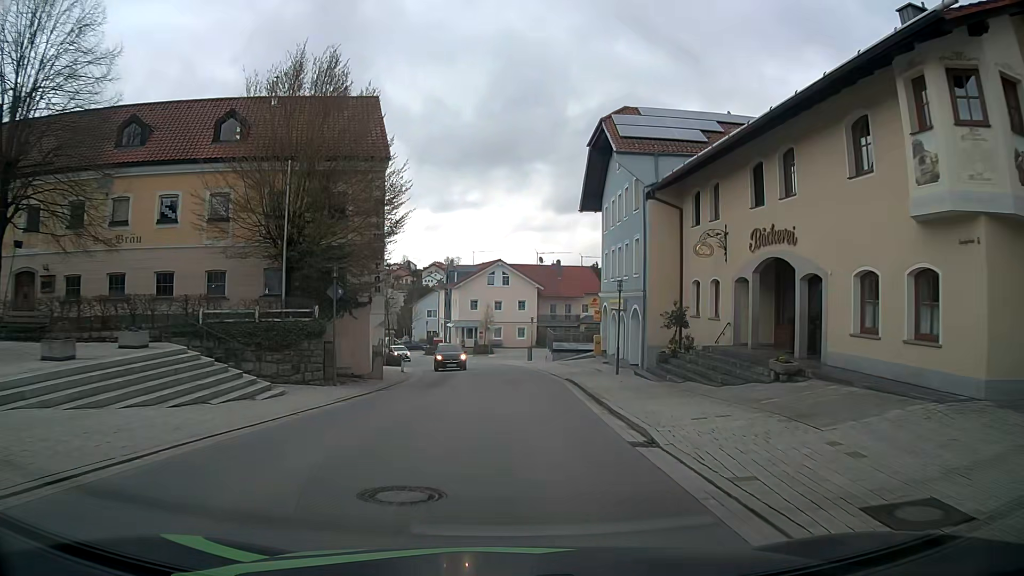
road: tertiary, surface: asphalt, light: Day
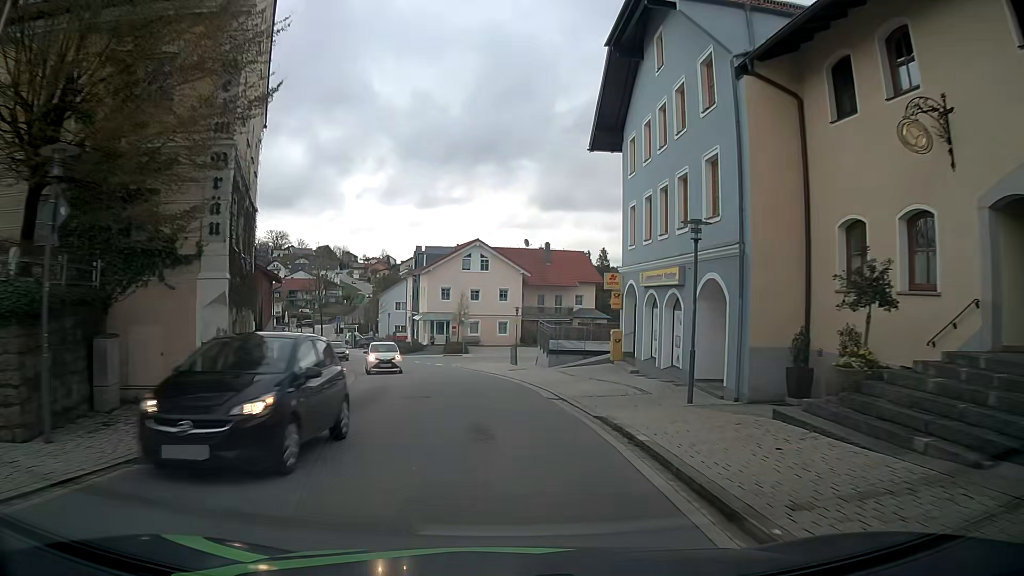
(+0.3, +13.4) m; +2°
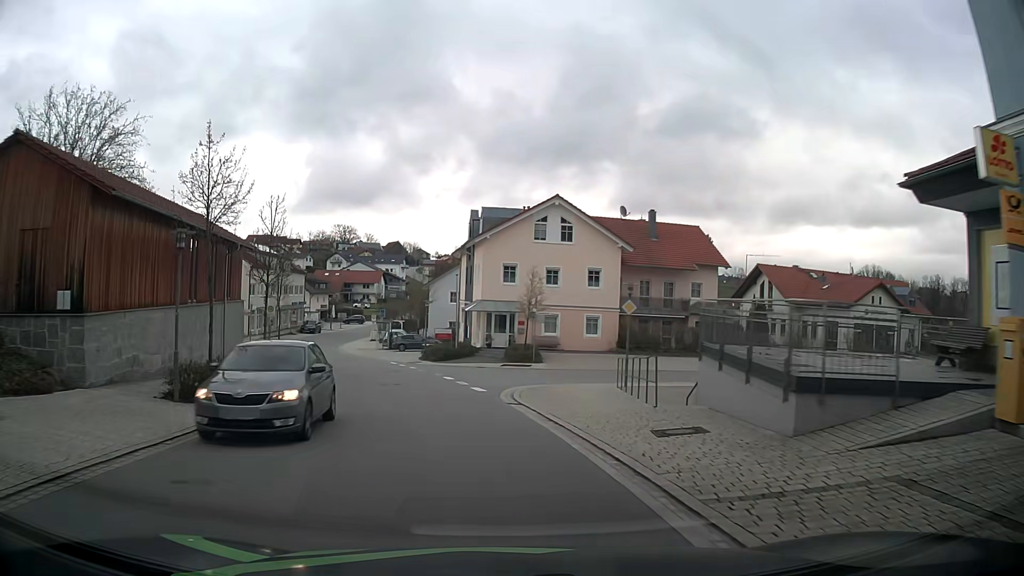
(-0.7, +20.3) m; -6°
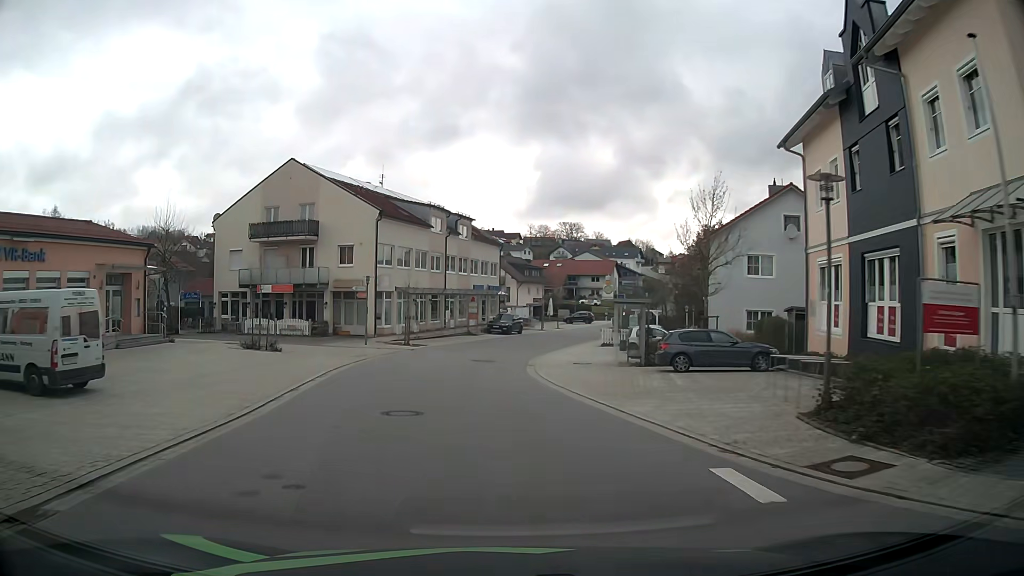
(-6.3, +33.9) m; -20°
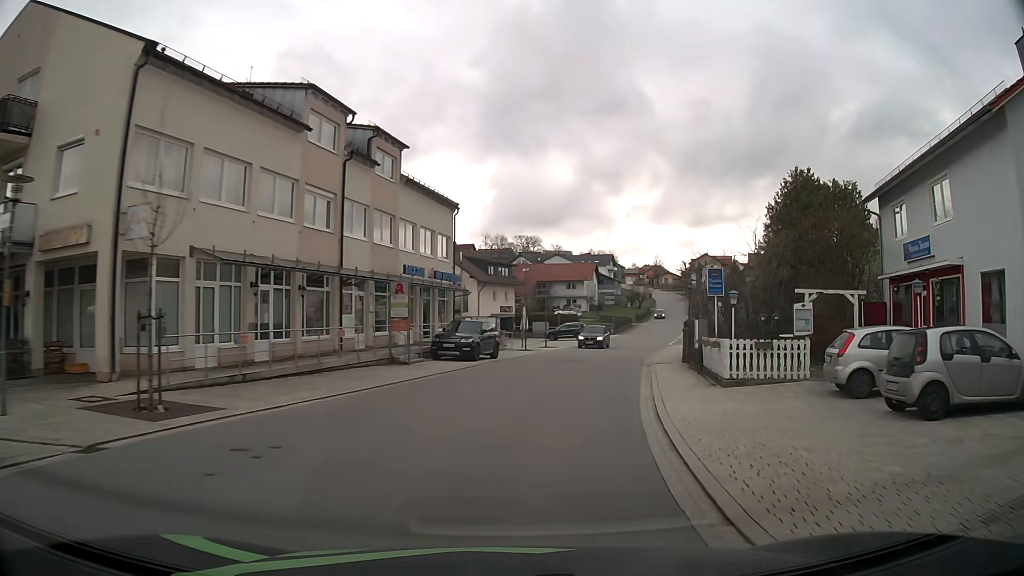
(-0.5, +28.2) m; +4°
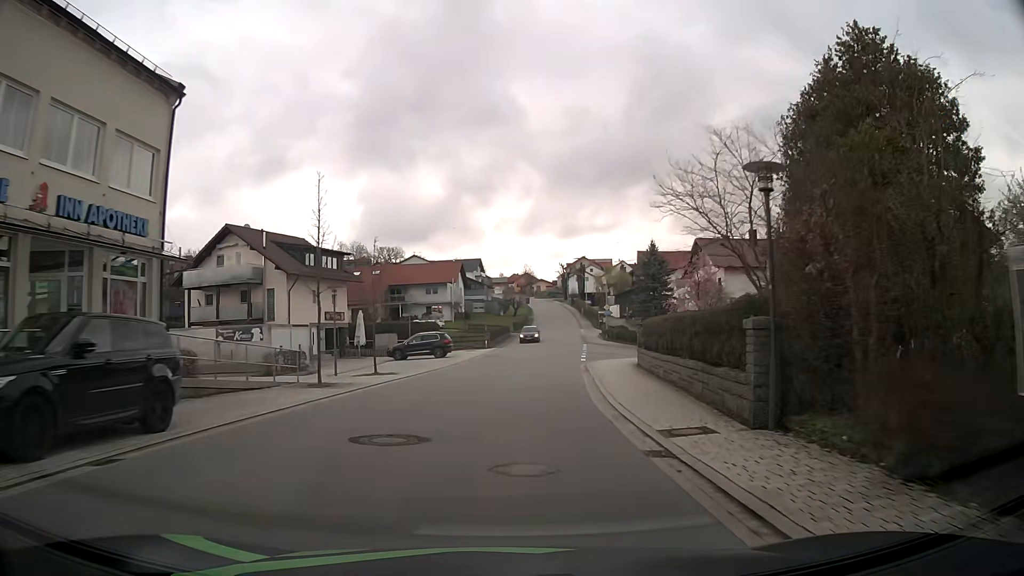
(+2.6, +21.8) m; +12°
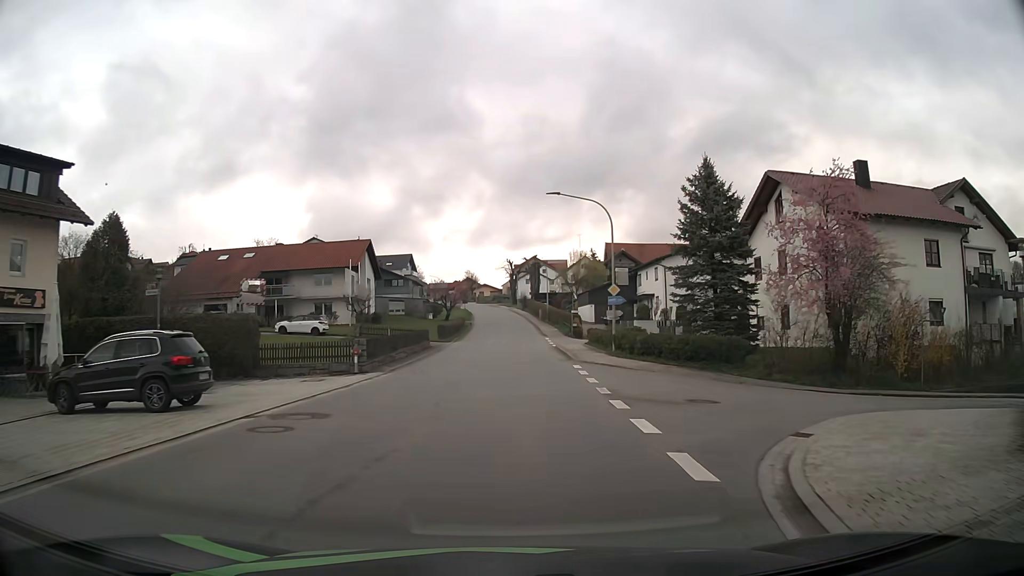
(+1.5, +30.6) m; +5°
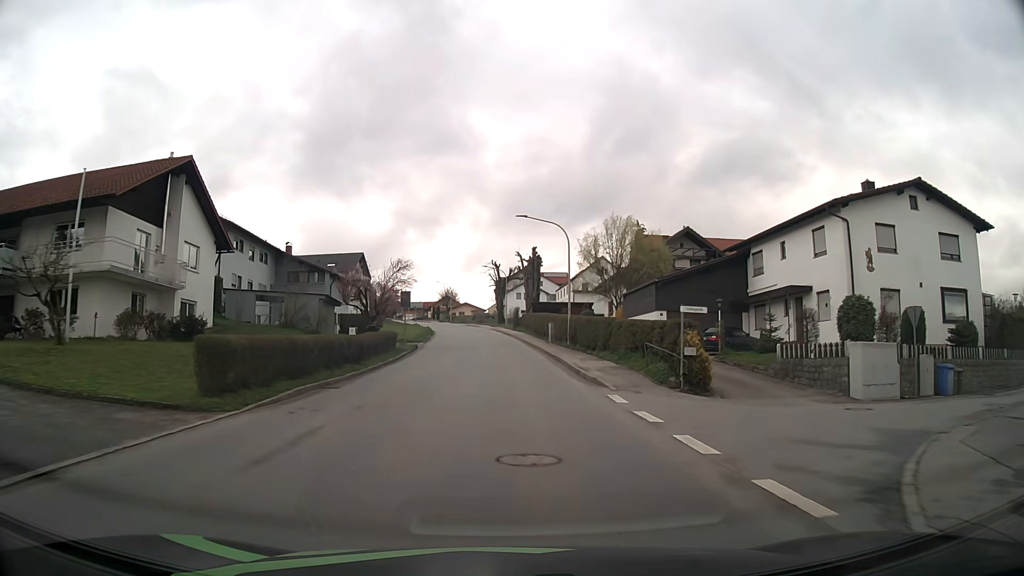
(+0.4, +39.0) m; +1°
